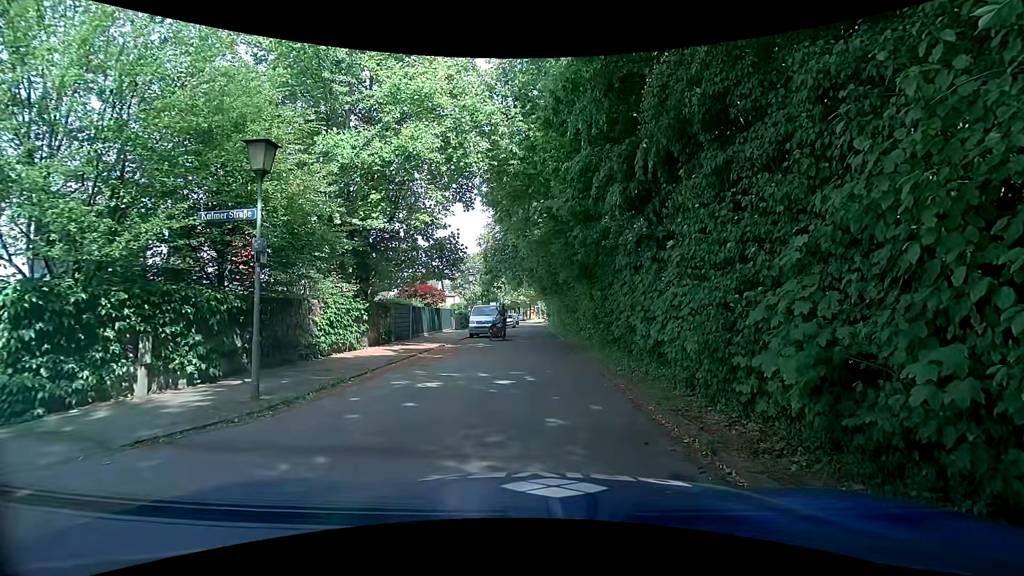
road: residential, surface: asphalt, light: Day
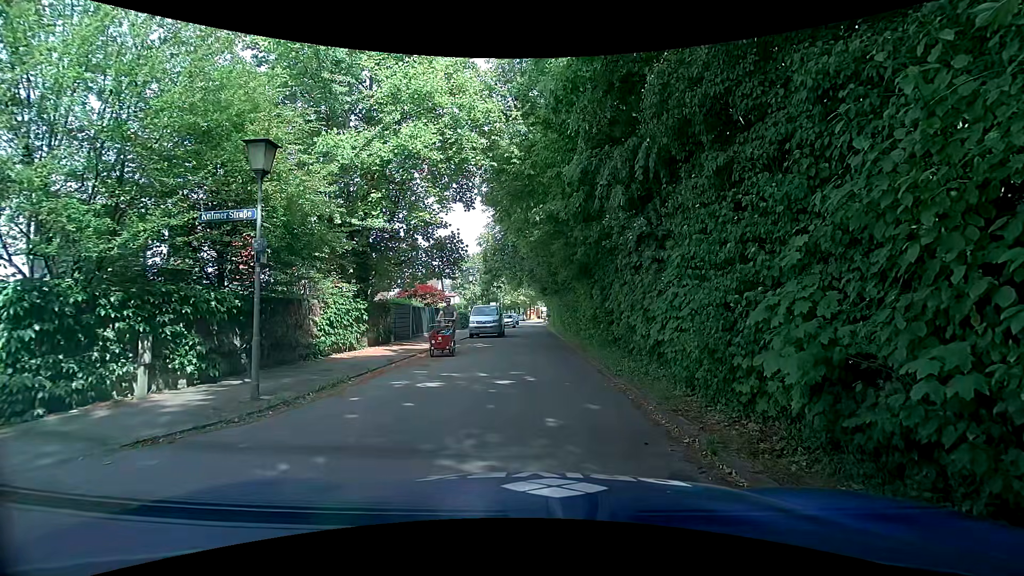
(0.0, 0.0) m; 0°
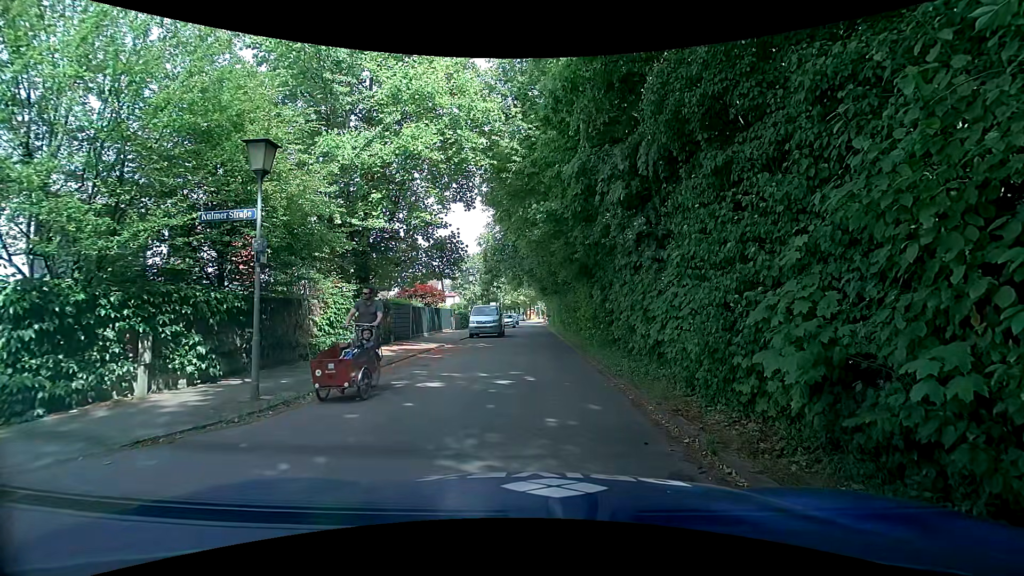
(0.0, 0.0) m; 0°
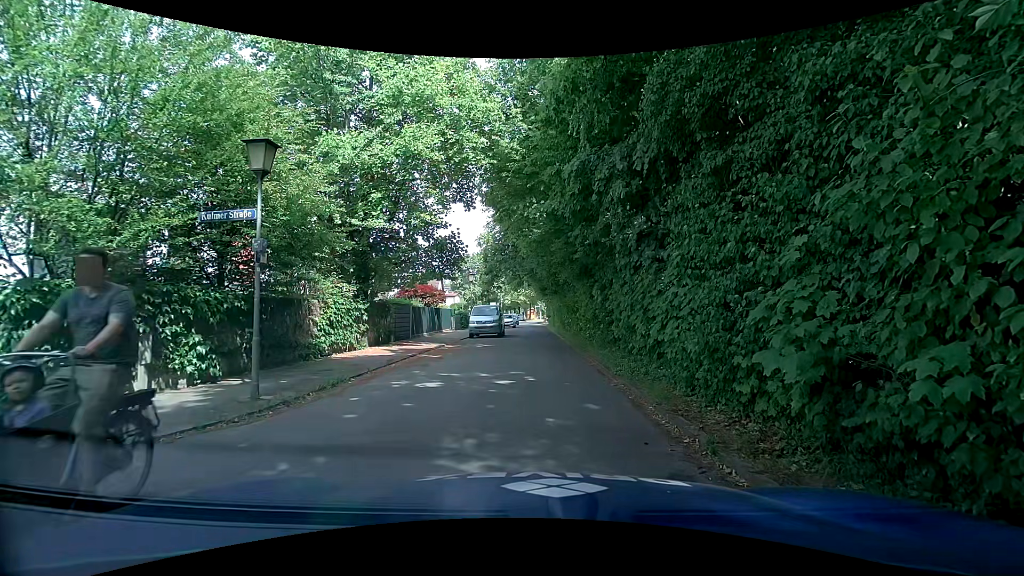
(0.0, 0.0) m; 0°
